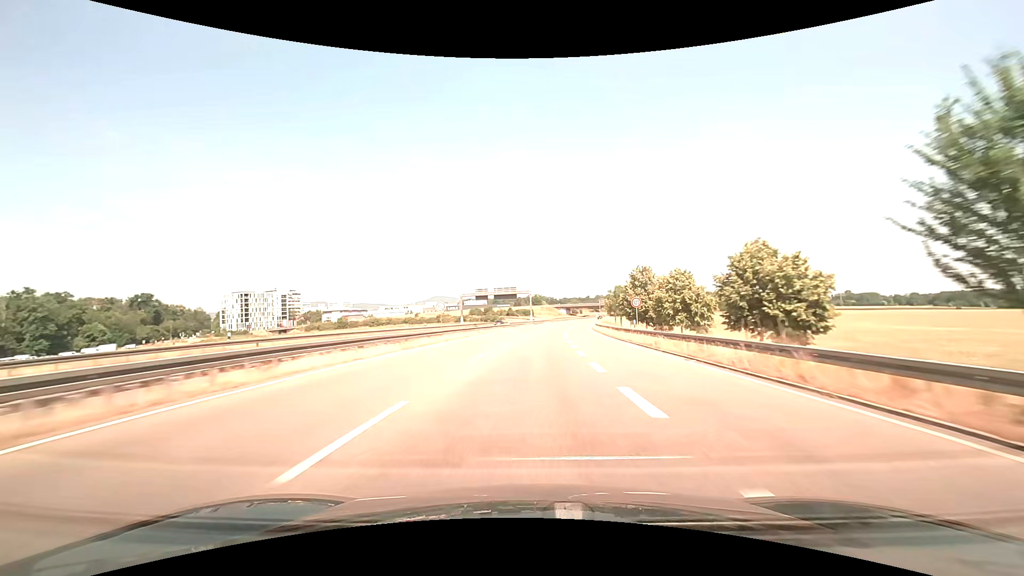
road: trunk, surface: asphalt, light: Day
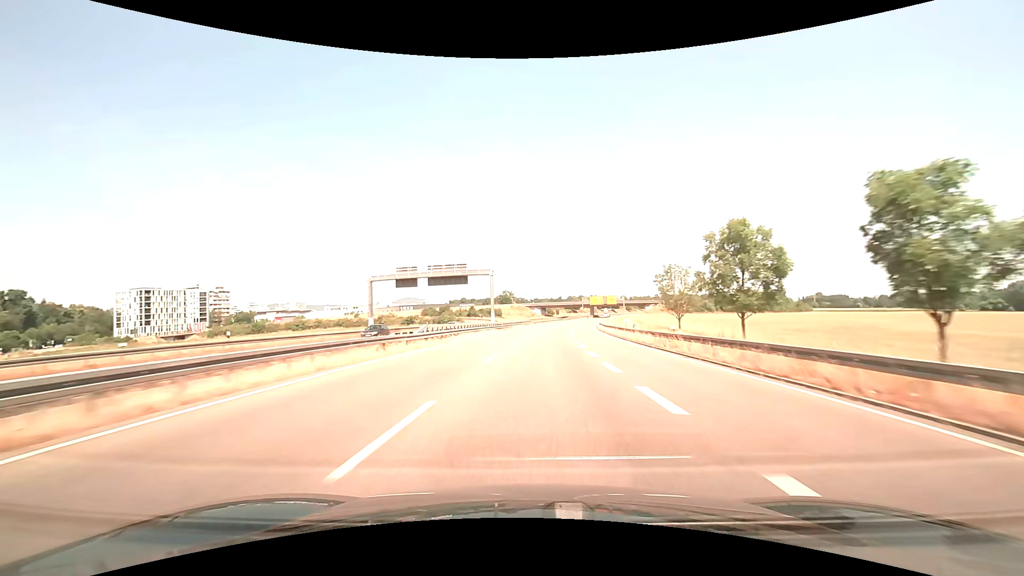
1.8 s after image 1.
(+1.3, +47.9) m; +3°
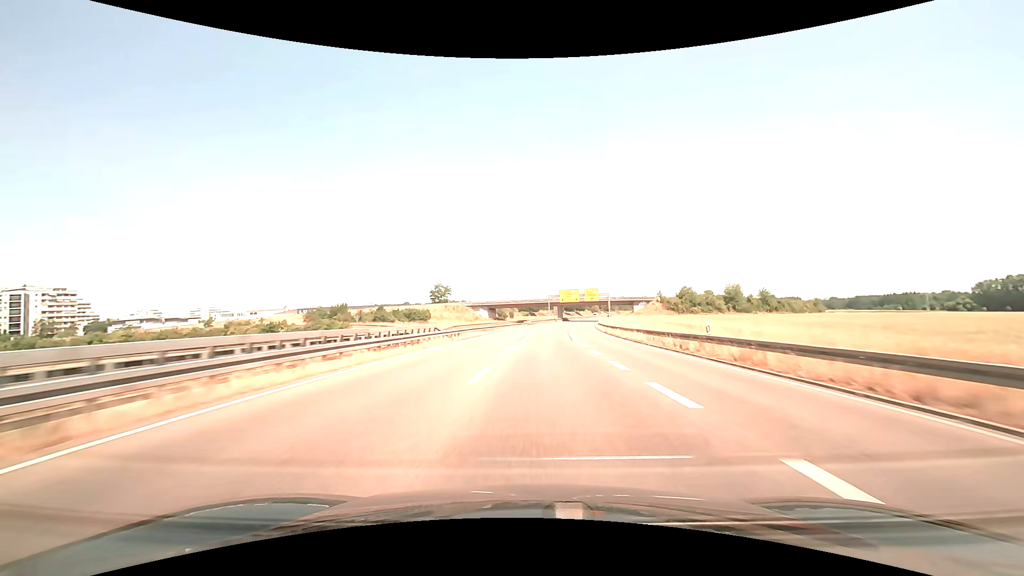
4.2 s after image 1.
(+3.6, +66.1) m; +6°
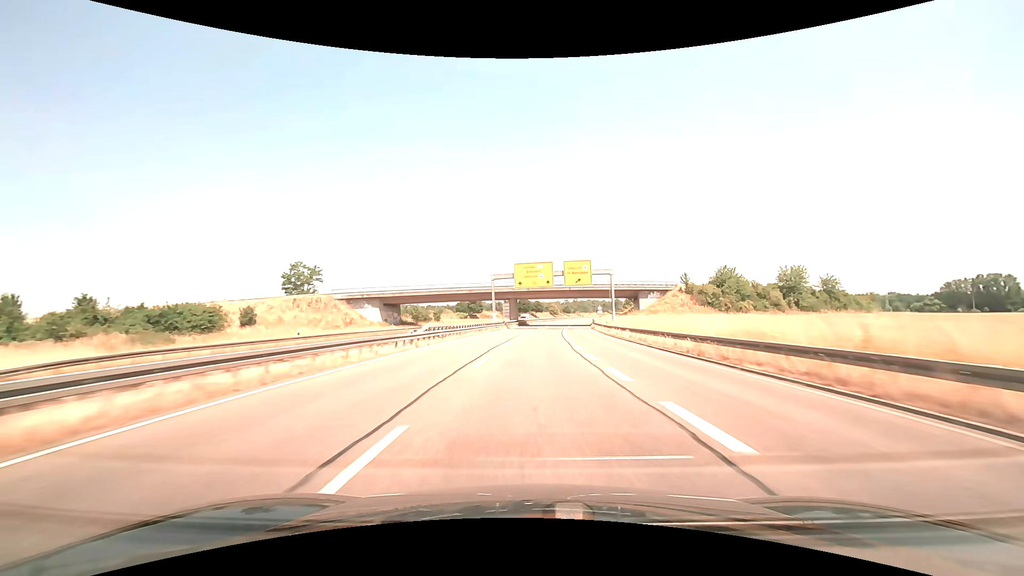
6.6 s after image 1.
(+3.6, +69.1) m; +6°
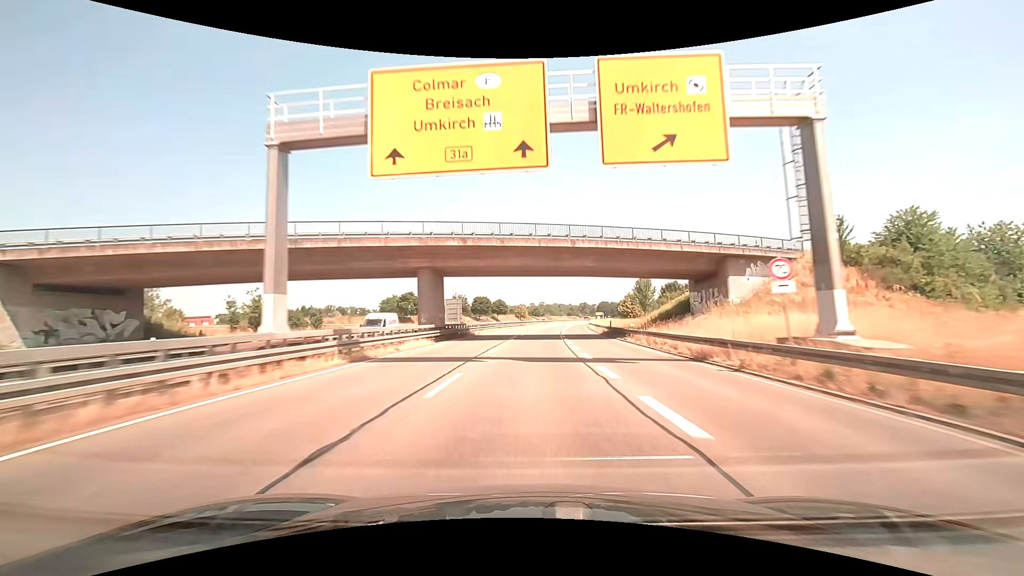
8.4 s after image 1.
(+1.9, +53.6) m; +4°
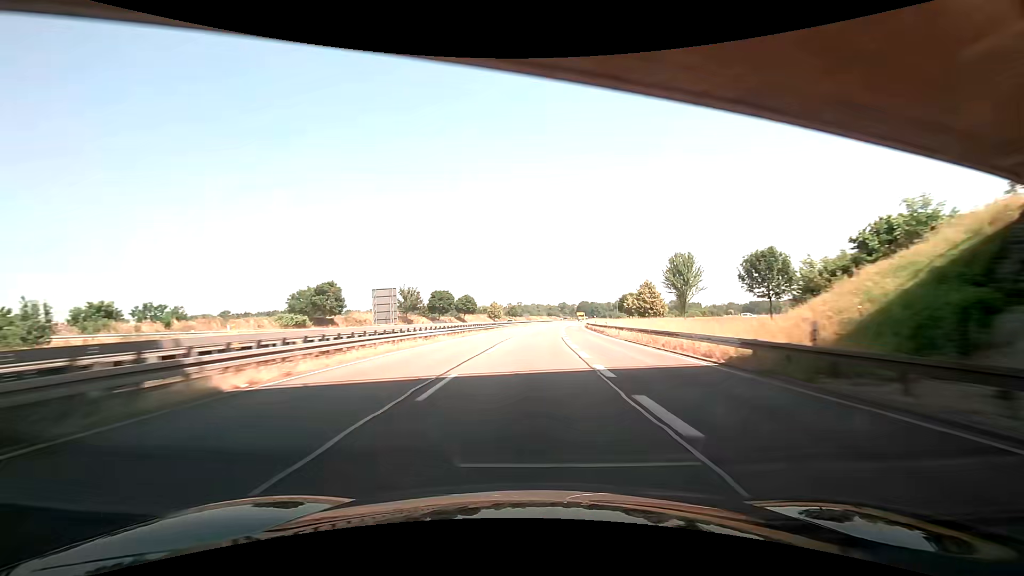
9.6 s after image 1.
(+0.8, +36.2) m; +3°
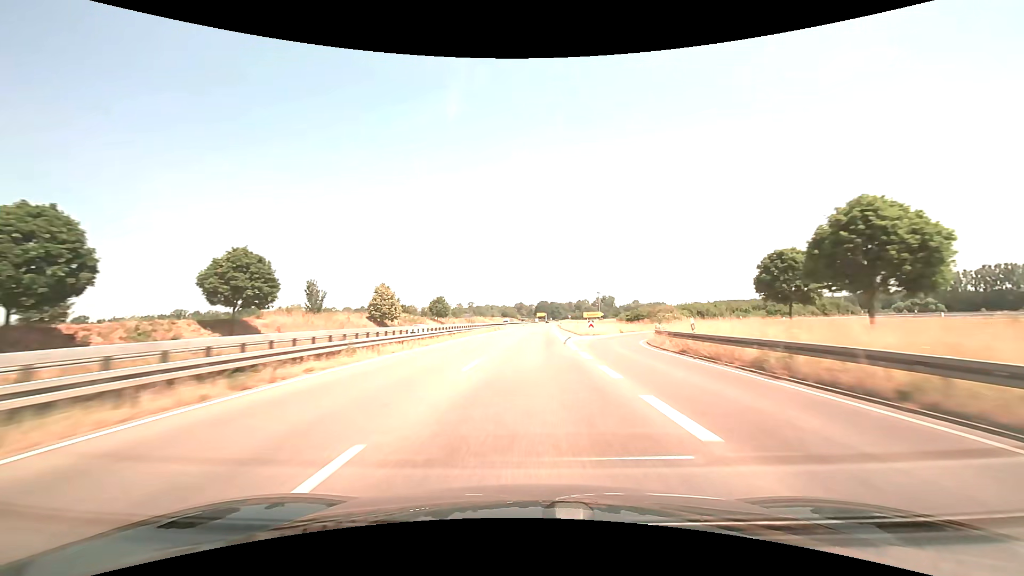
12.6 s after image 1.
(+3.8, +91.0) m; +5°
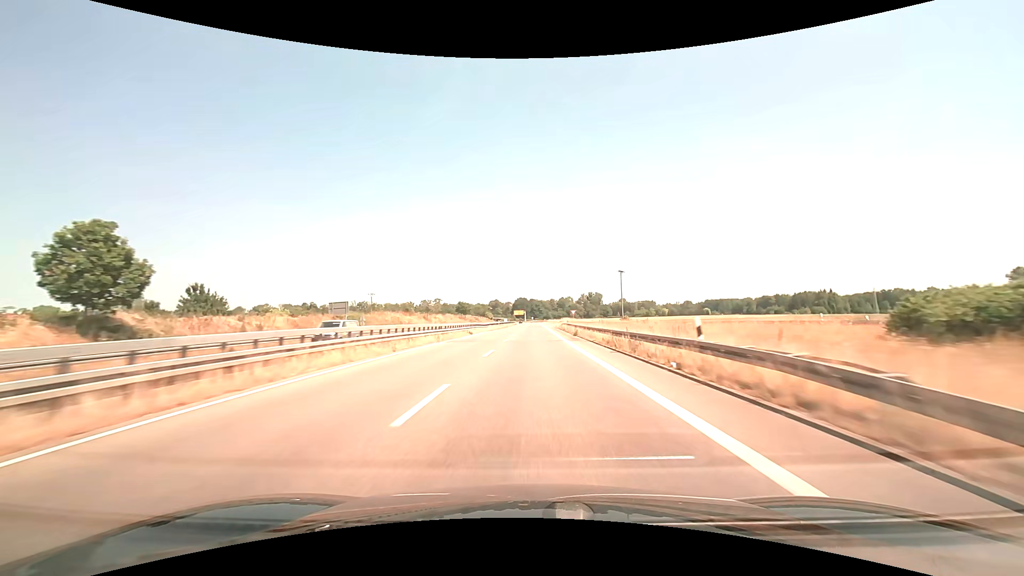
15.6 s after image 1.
(+2.3, +91.4) m; +3°
(0, +10) (0, +20) (0, +30) (0, +40) (0, +50) (0, +60) (+1, +70) (+1, +80) (+1, +90) (+1, +100) m
